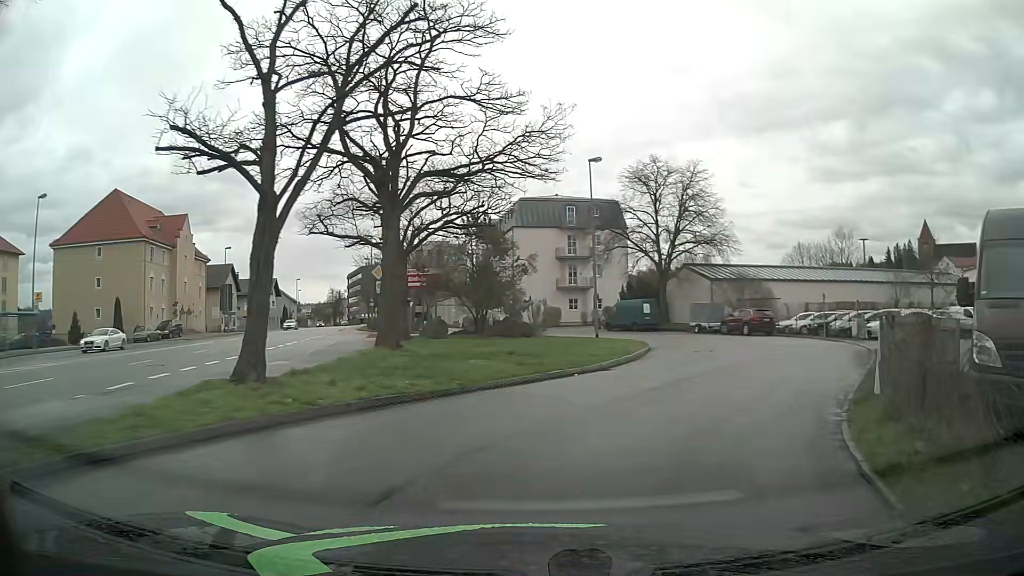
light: Day
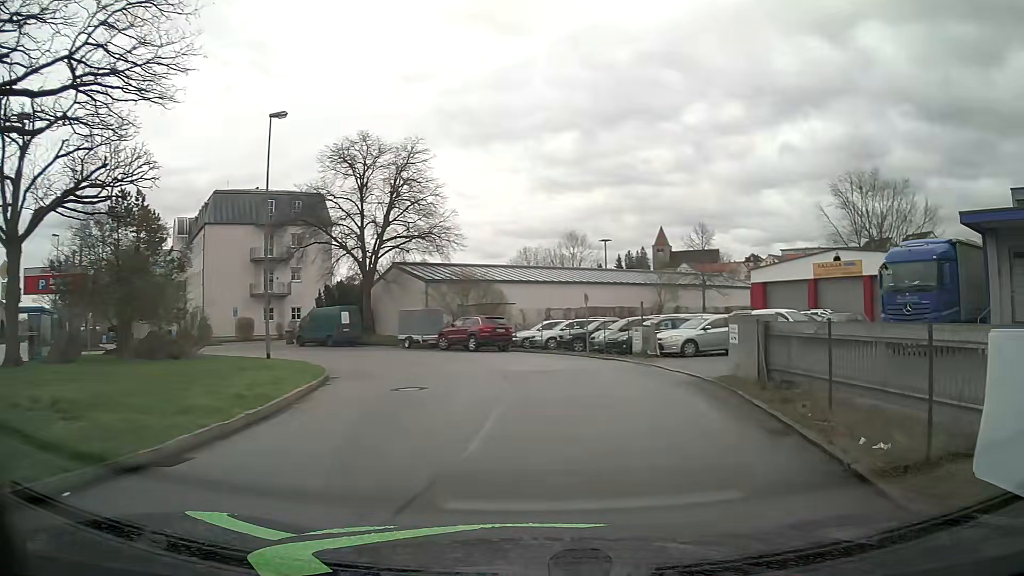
(+2.2, +10.3) m; +24°
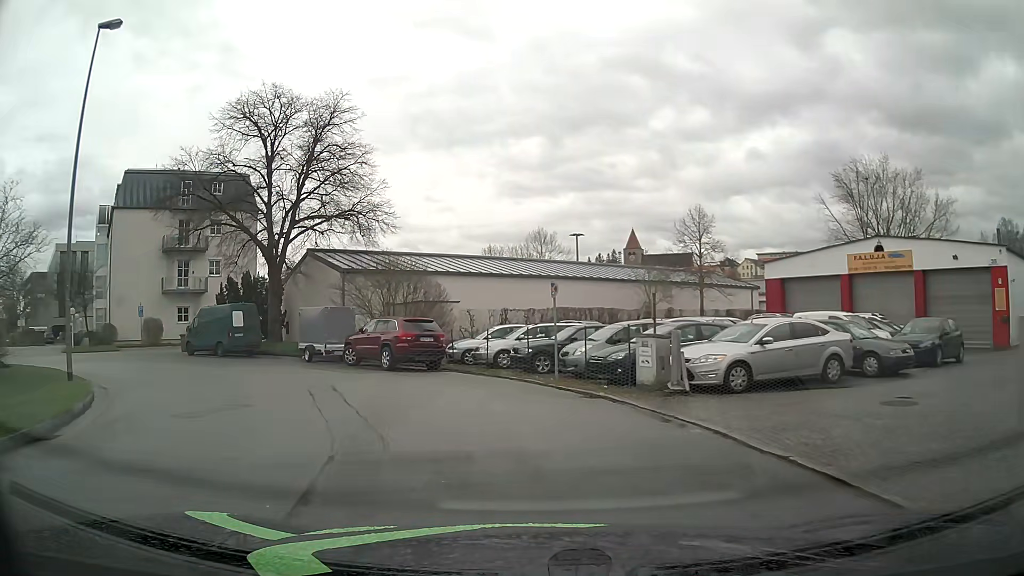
(+0.7, +10.7) m; +1°
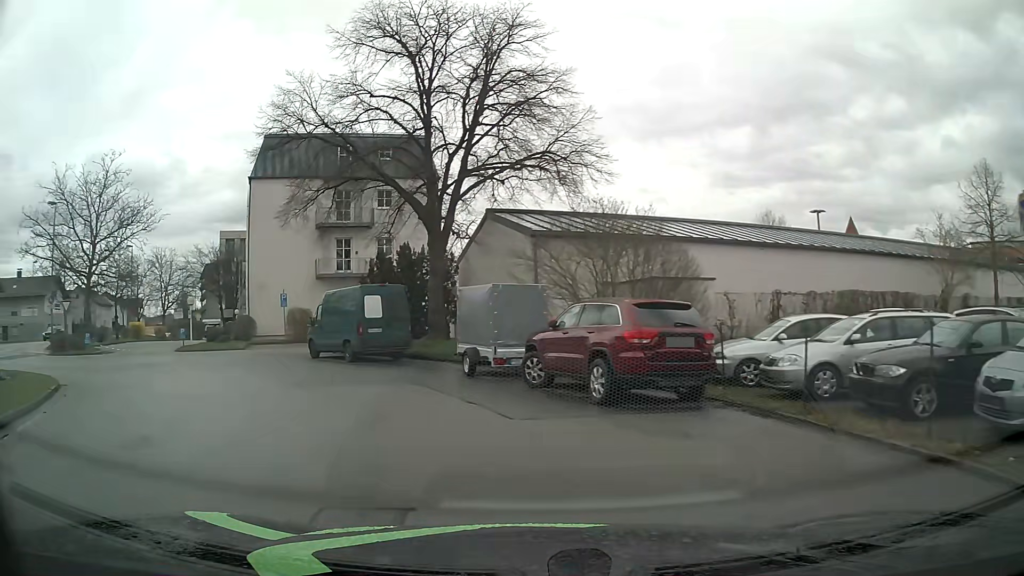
(-1.6, +10.9) m; -18°
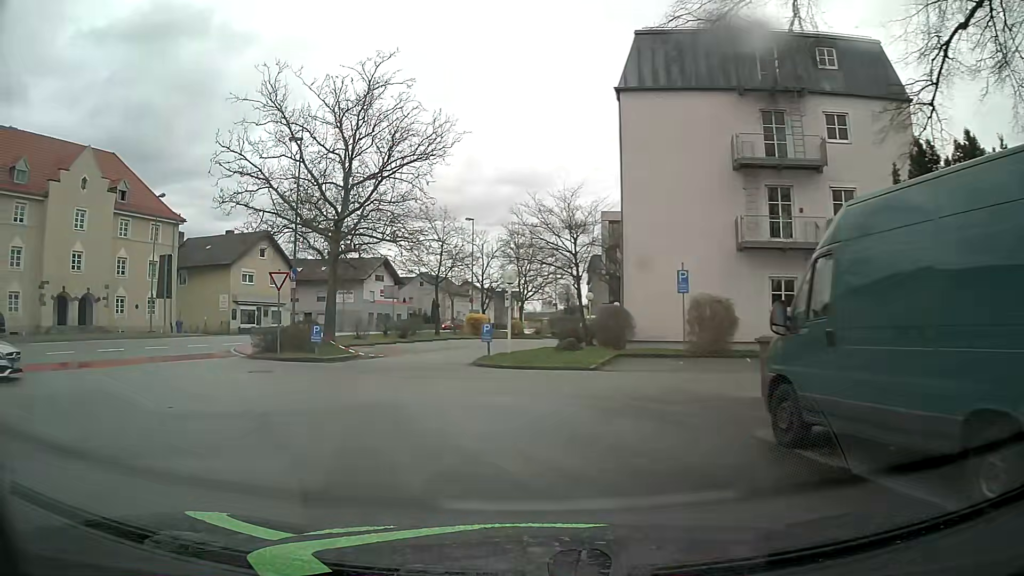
(-5.5, +17.1) m; -33°
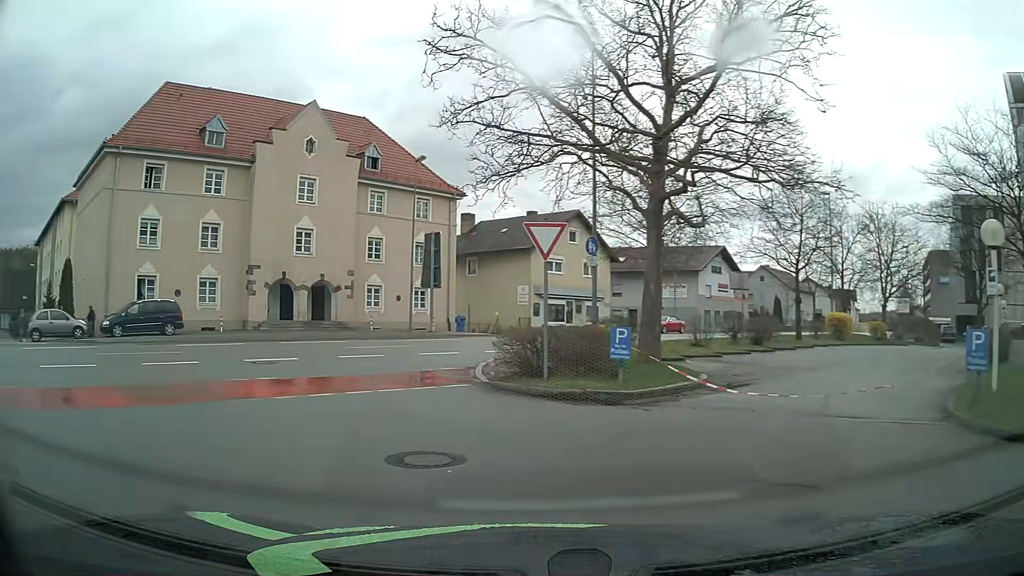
(-2.6, +11.8) m; -28°
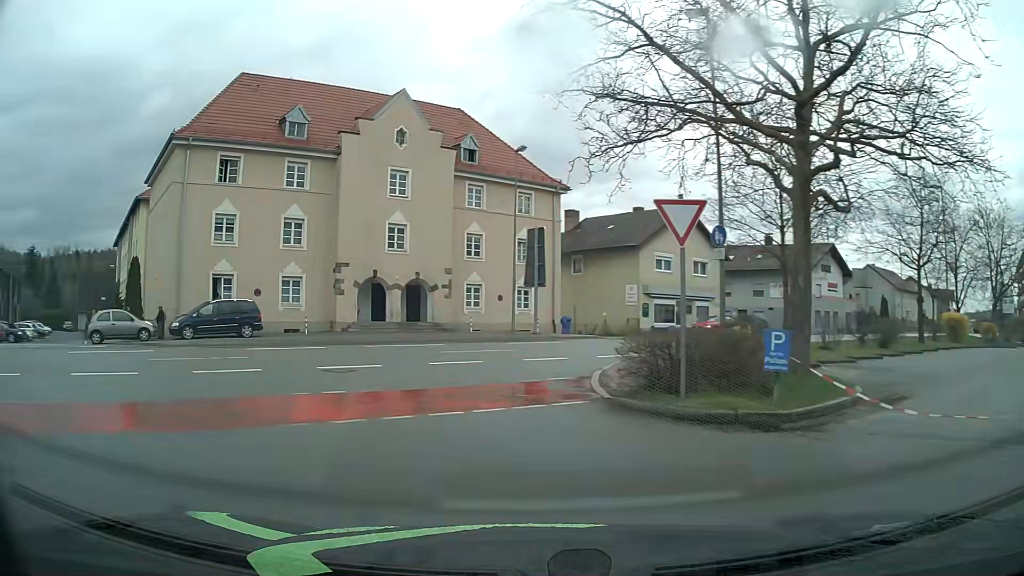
(-0.2, +2.6) m; -8°
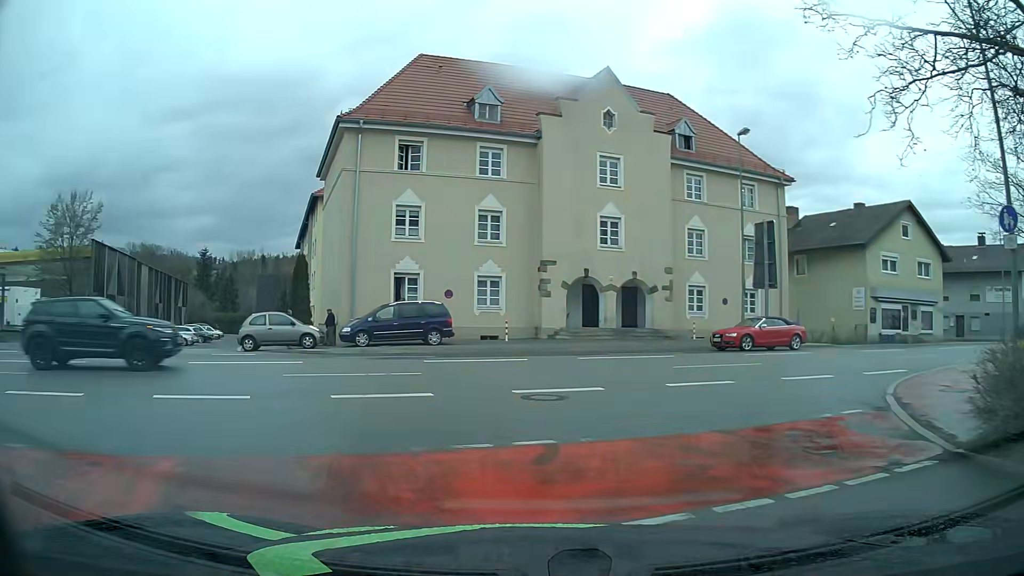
(-0.7, +4.3) m; -17°
